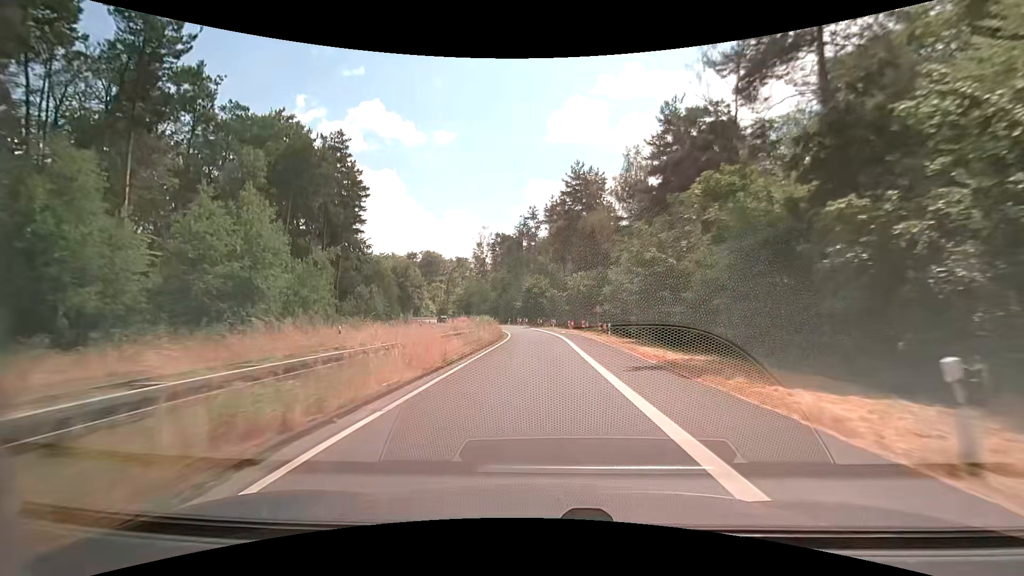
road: secondary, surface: asphalt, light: Day
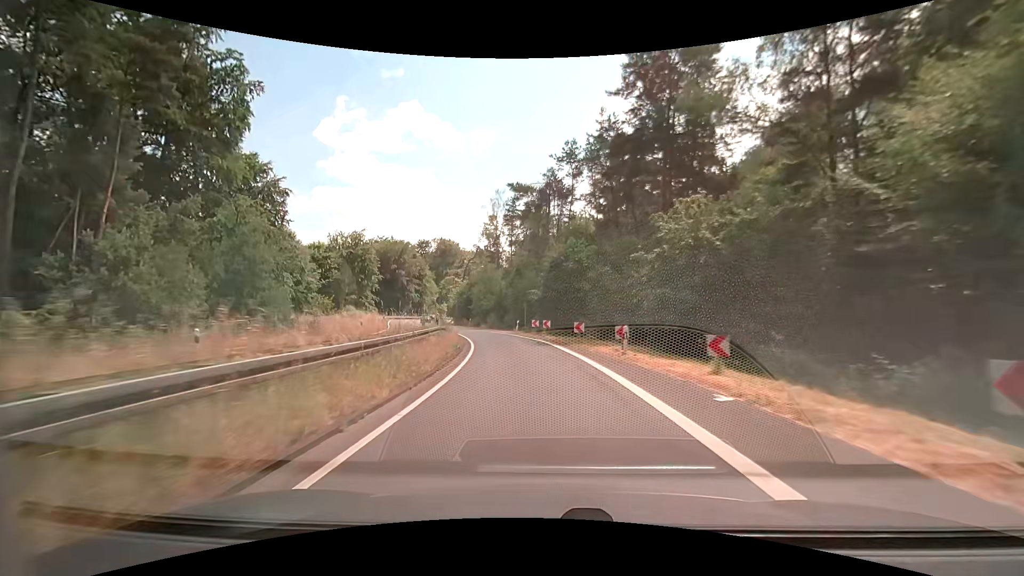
(0.0, +38.1) m; -3°
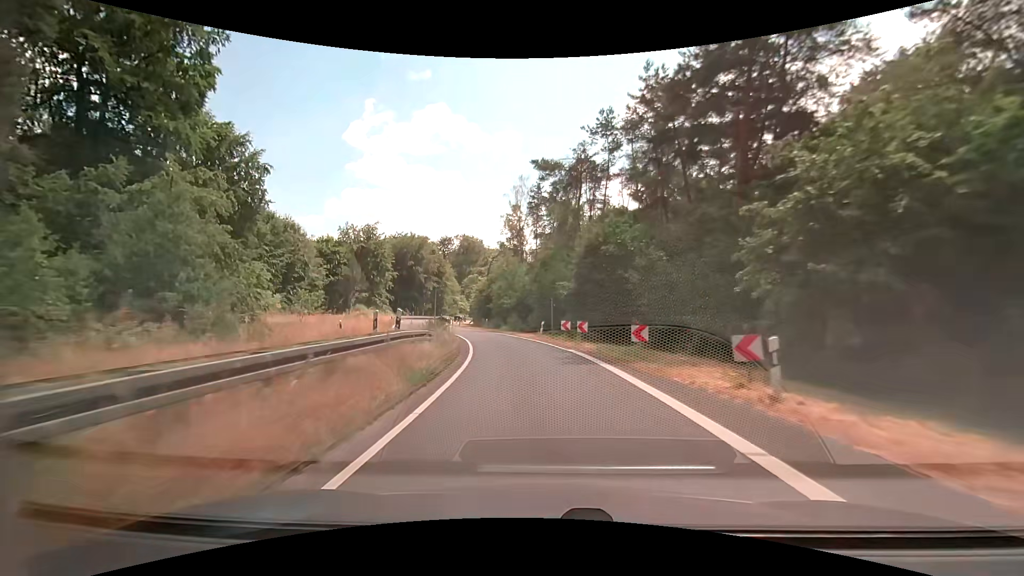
(-0.2, +9.4) m; -3°
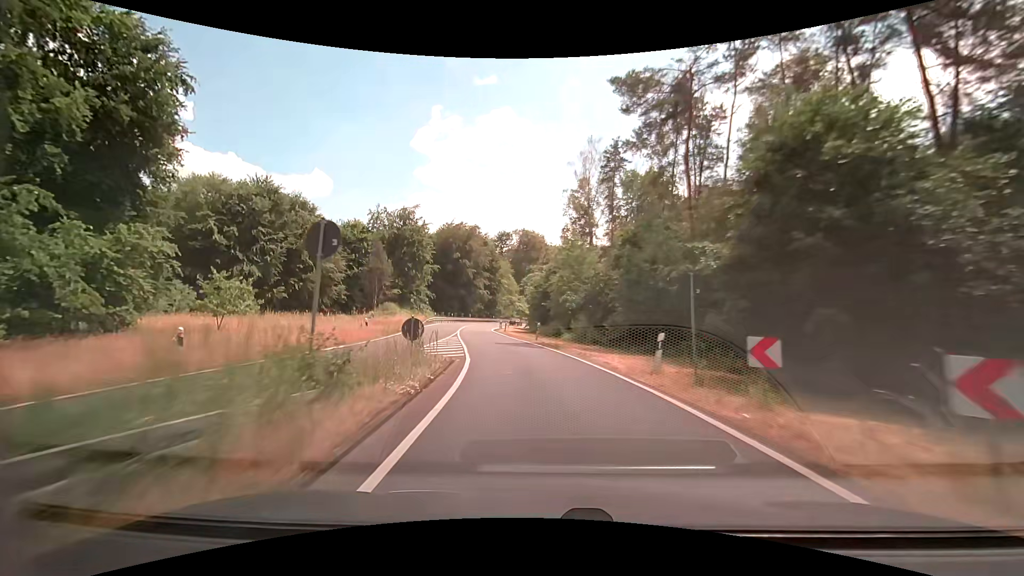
(-1.0, +18.6) m; -6°
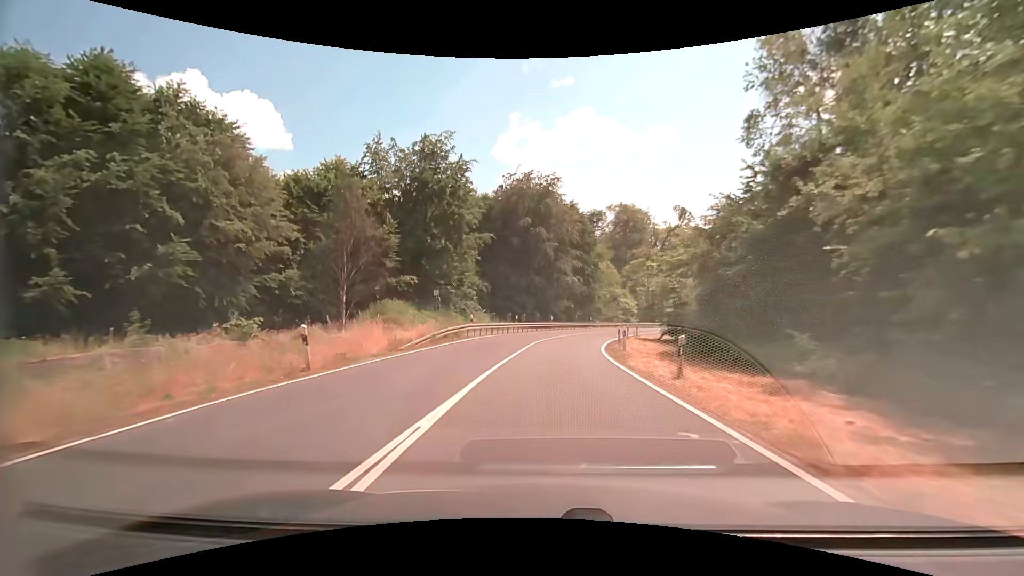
(-4.7, +36.1) m; -11°
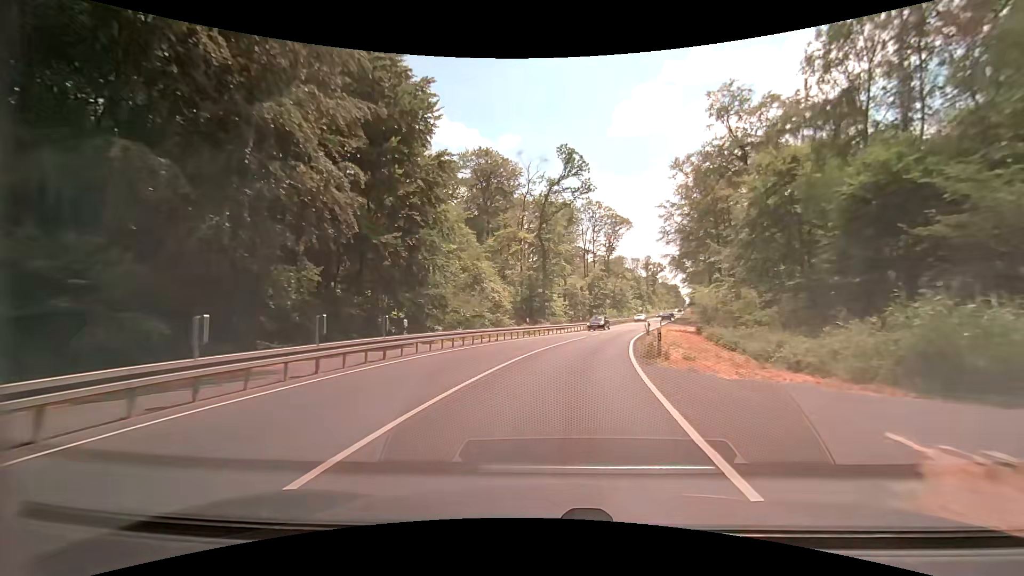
(+4.9, +44.3) m; +15°
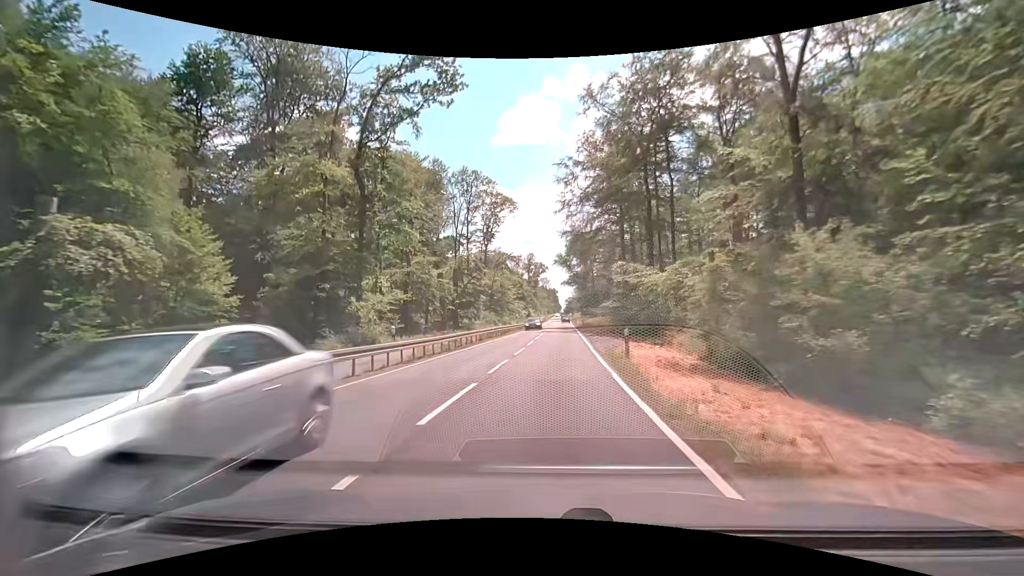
(+4.8, +35.2) m; +15°
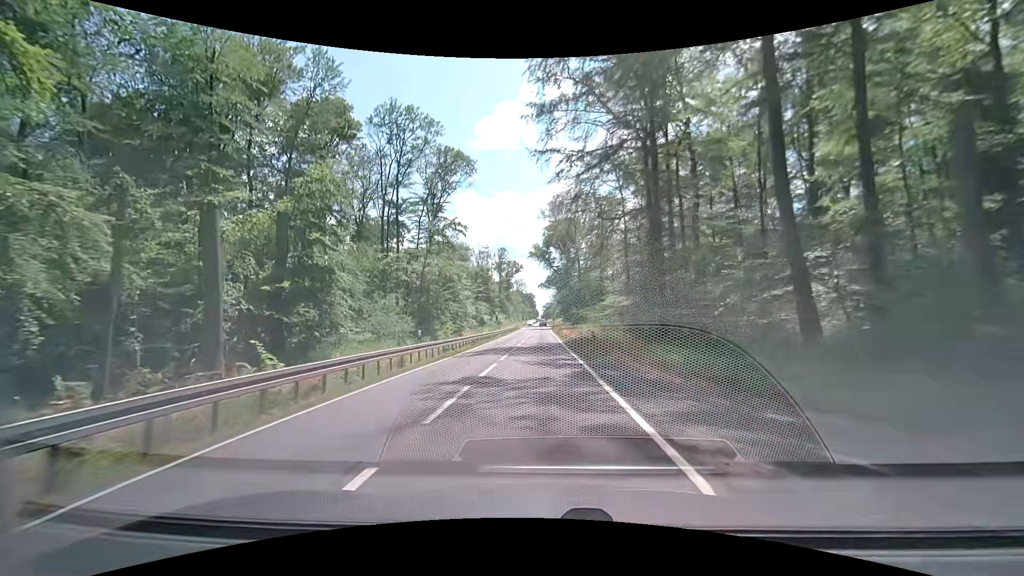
(+1.2, +35.6) m; +2°
(0, +10) (0, +20) (0, +30) (0, +40) (0, +50) (0, +60) (0, +70) (0, +80) (0, +90) (0, +100) m
